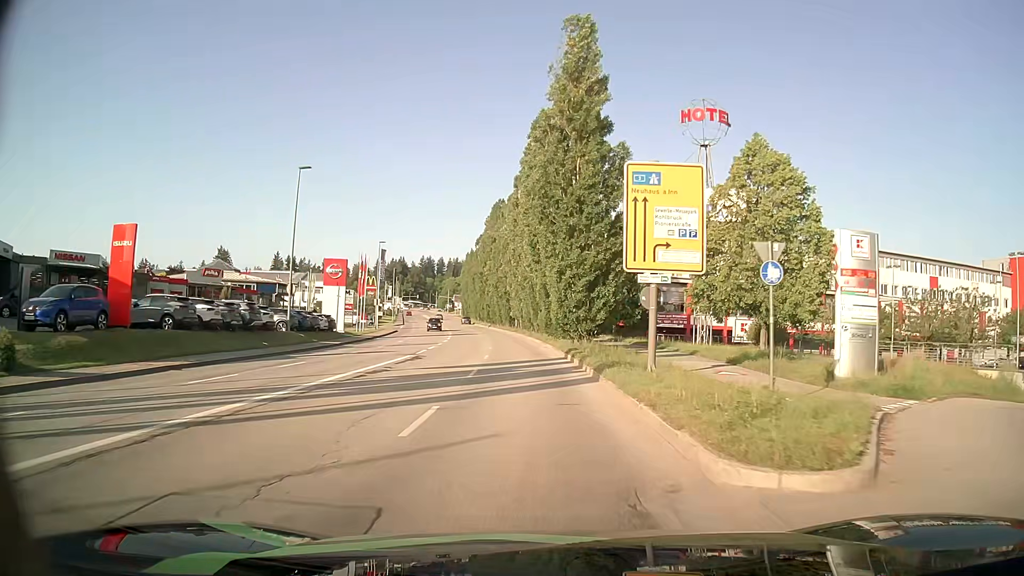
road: tertiary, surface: asphalt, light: Day
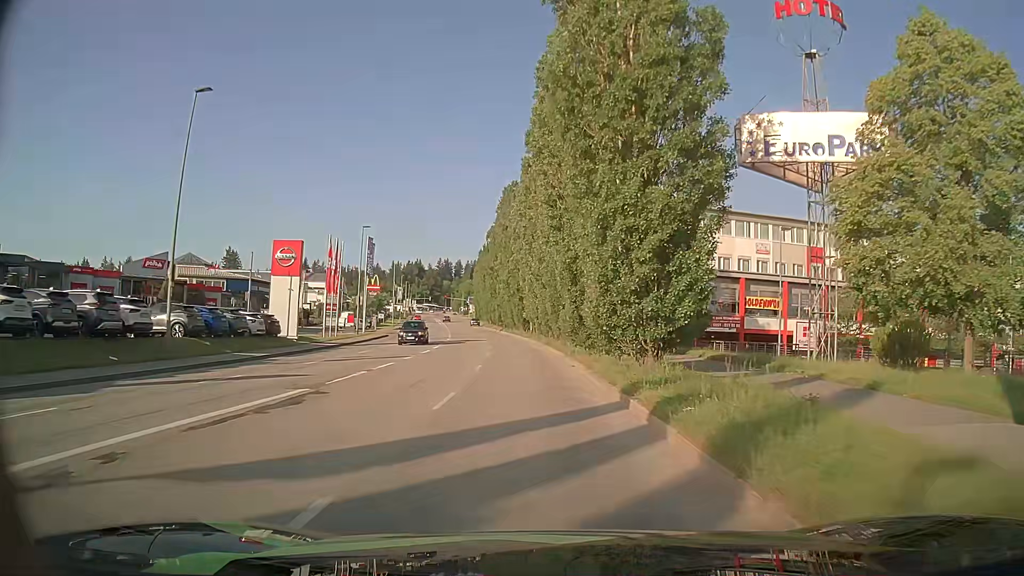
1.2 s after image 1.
(-0.2, +15.2) m; -2°
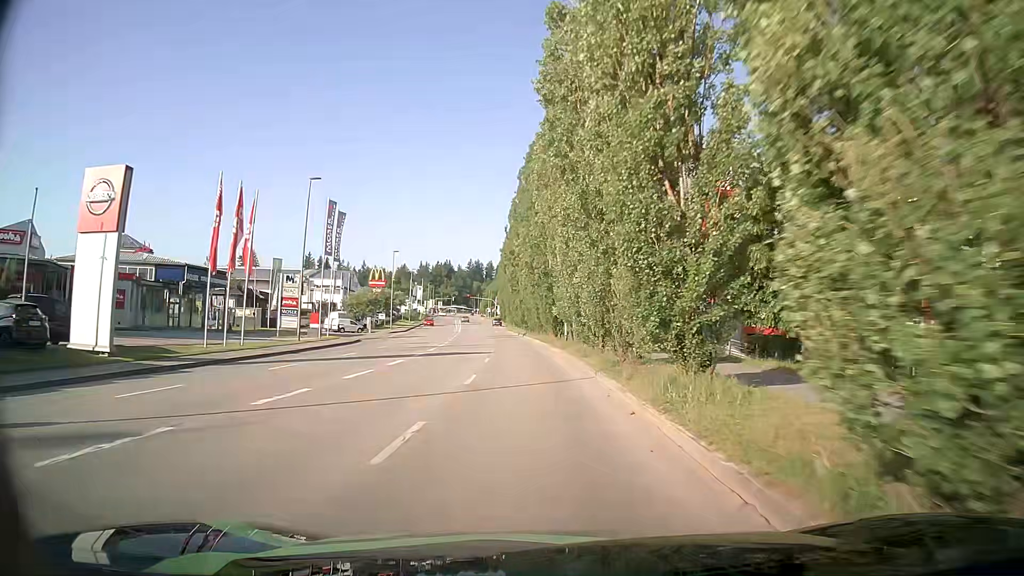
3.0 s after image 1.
(-0.6, +22.9) m; -3°
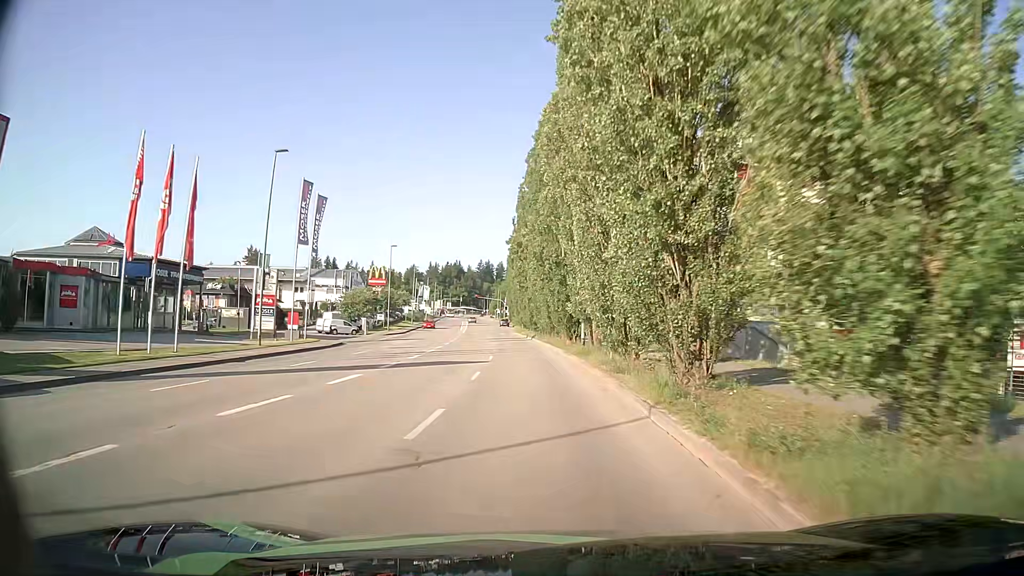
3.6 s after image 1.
(0.0, +7.6) m; -1°
